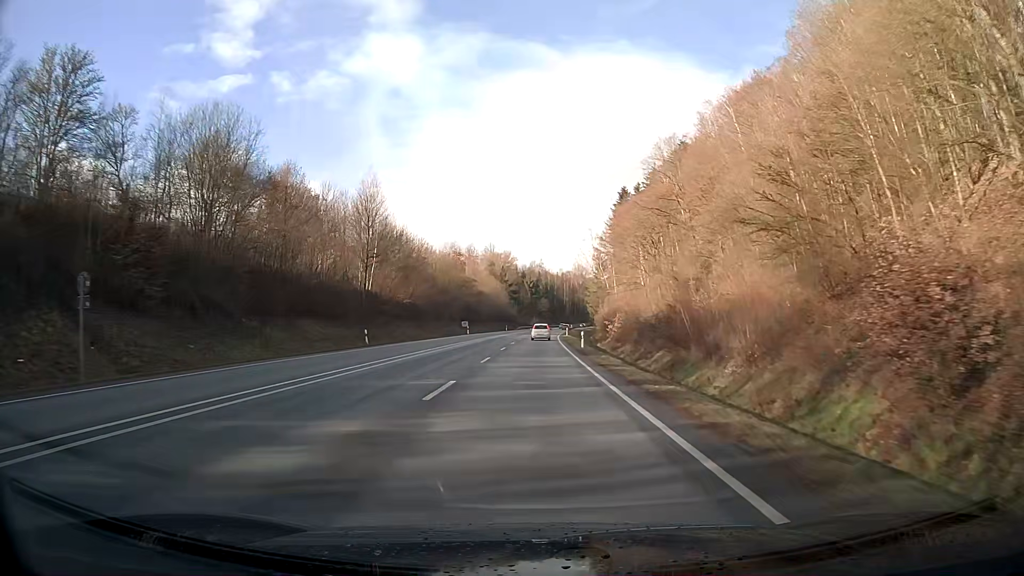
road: primary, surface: asphalt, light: Day
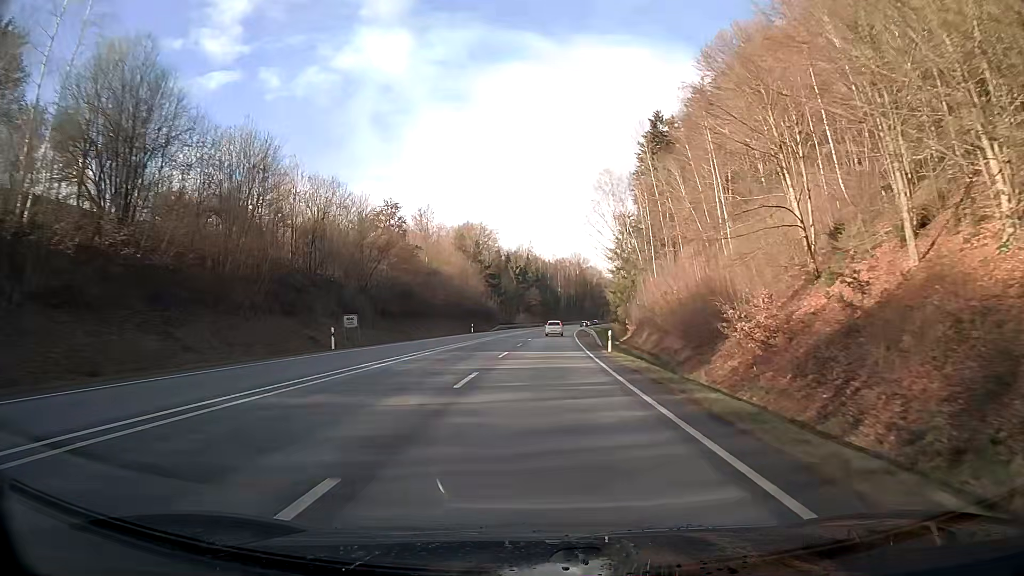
(+0.5, +59.3) m; +1°
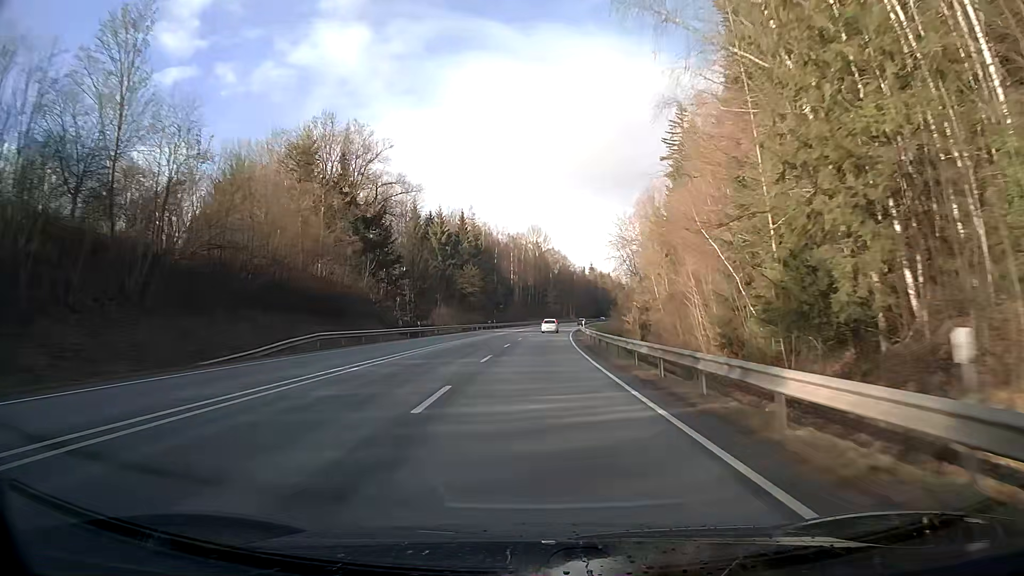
(+2.6, +76.9) m; +4°
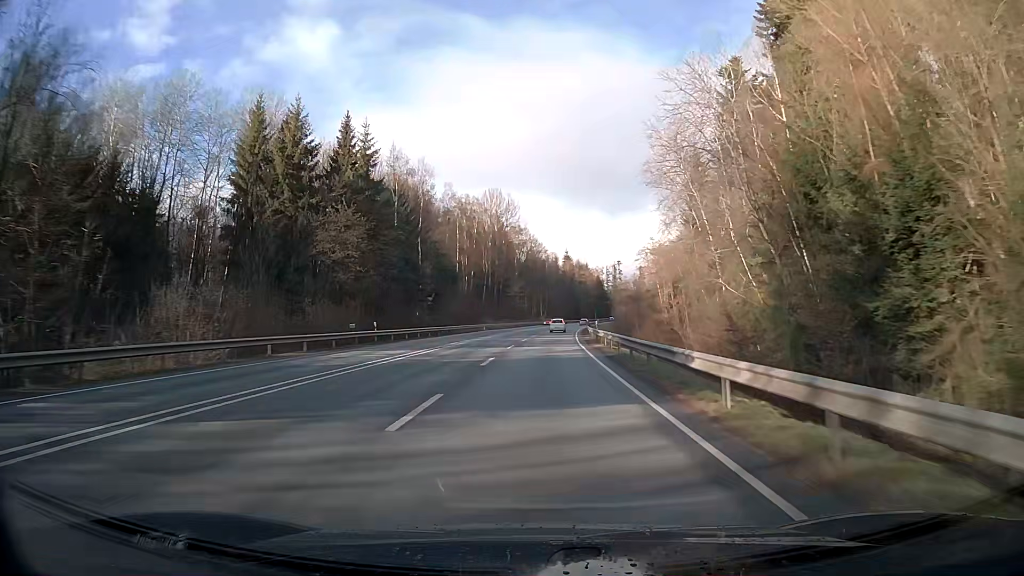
(+1.6, +62.5) m; +3°
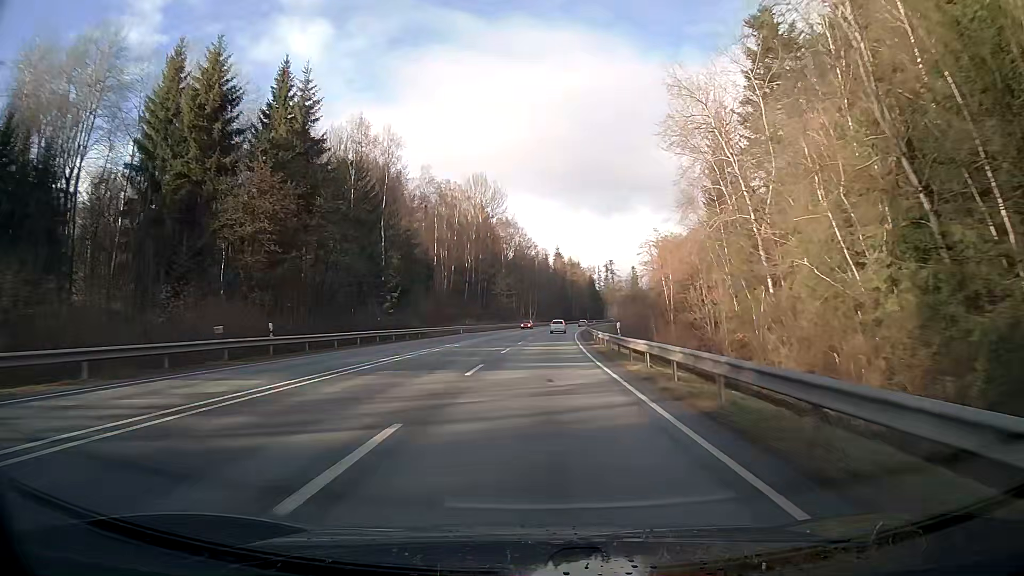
(+0.2, +15.7) m; +1°
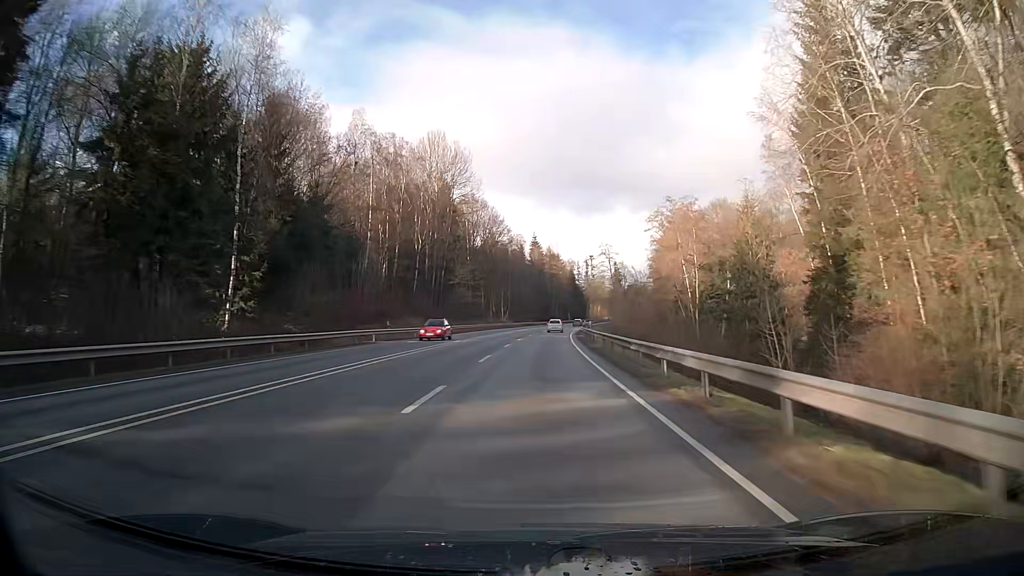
(+0.6, +31.4) m; +2°
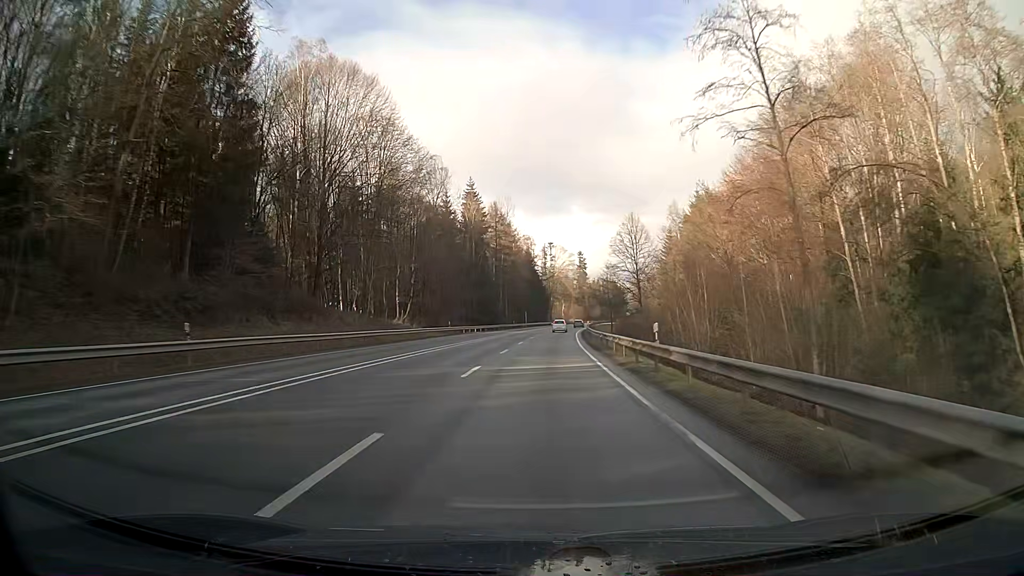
(+2.5, +78.8) m; +4°
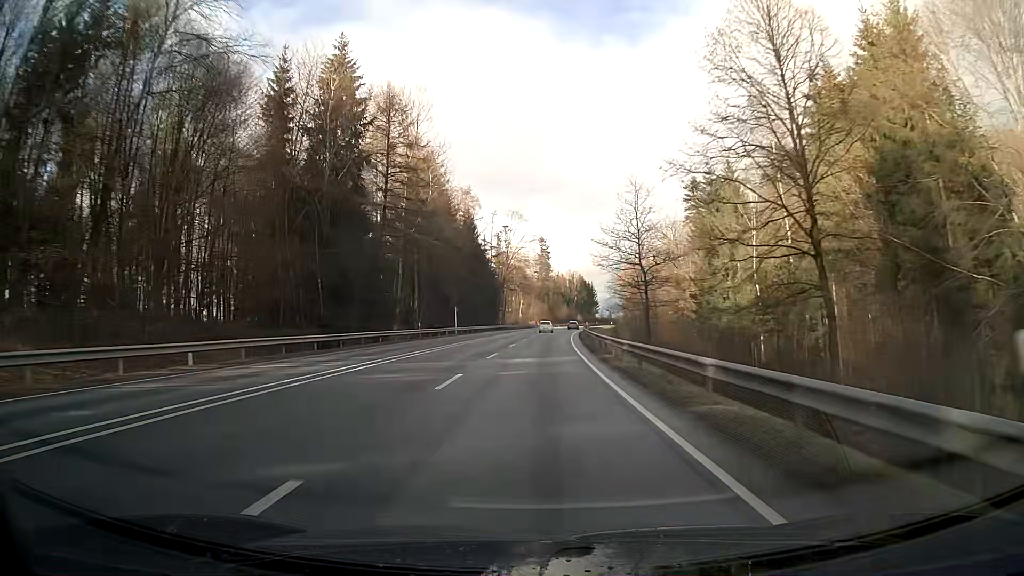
(+2.1, +63.1) m; +4°
(0, +10) (0, +20) (0, +30) (+1, +40) (+1, +50) (+2, +60) (+2, +70) (+3, +80) (+4, +90) (+5, +100) m
